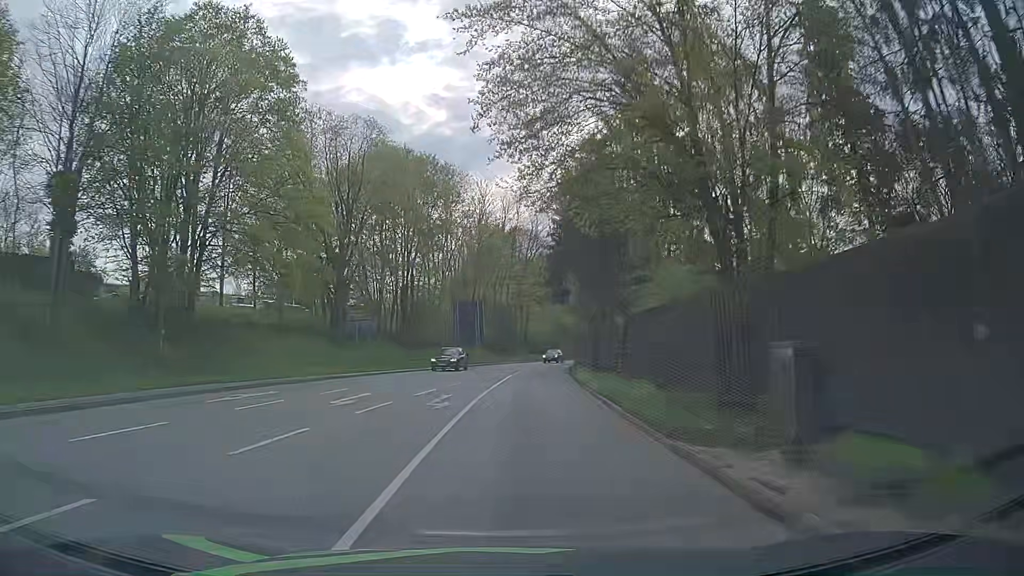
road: primary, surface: asphalt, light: Day
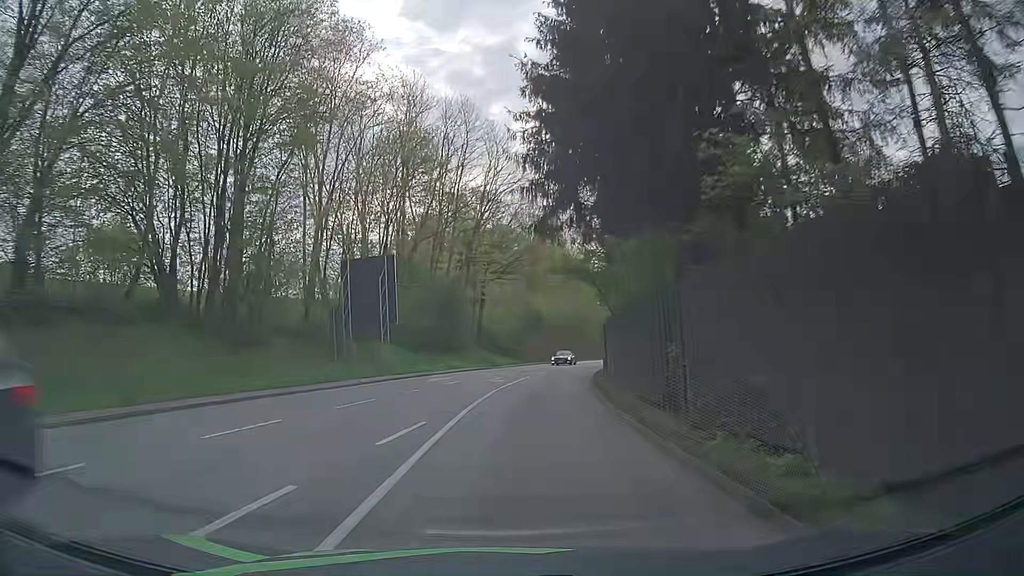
(+1.2, +34.4) m; +3°
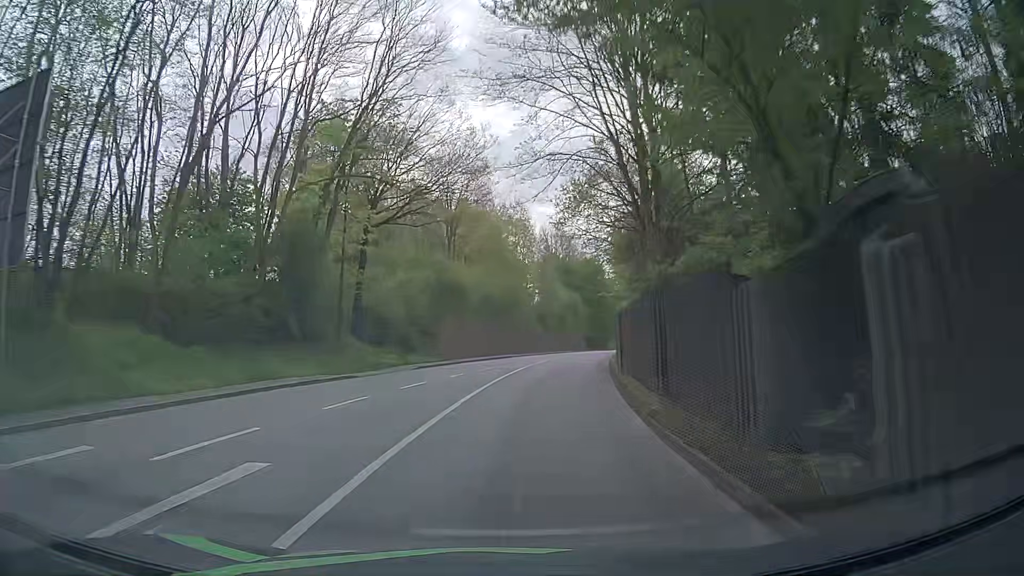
(+1.2, +26.6) m; +7°
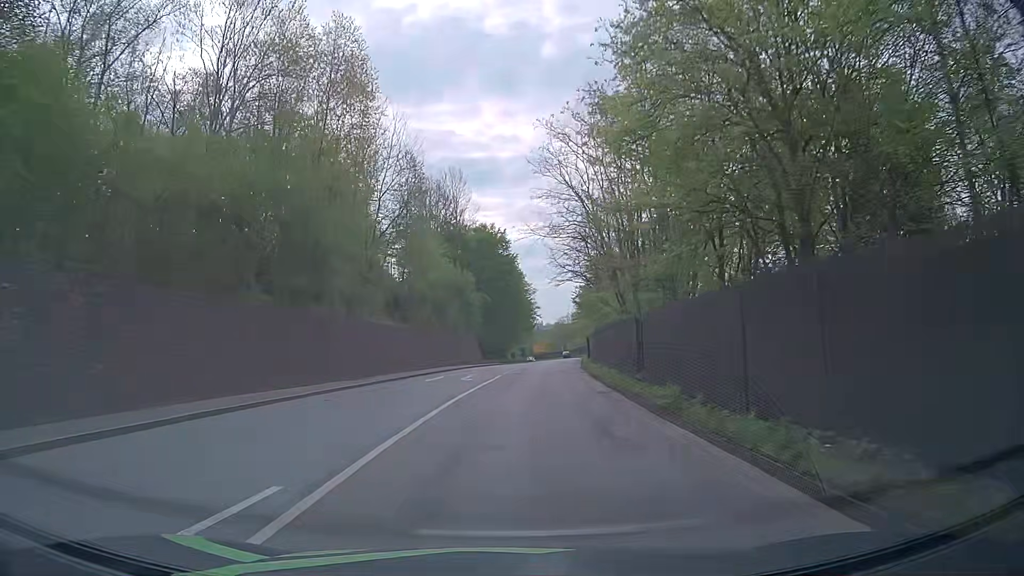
(+3.4, +45.1) m; +10°
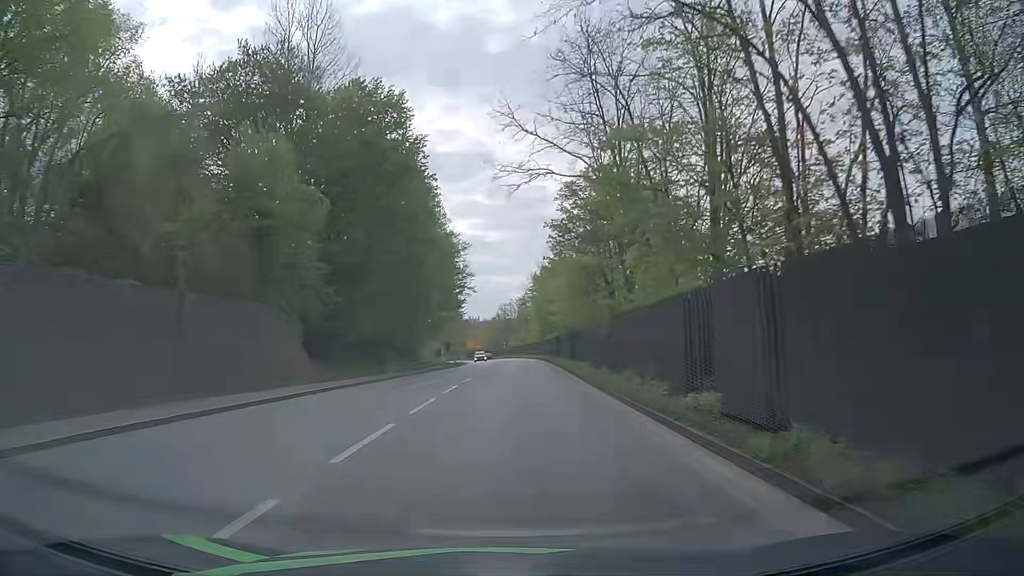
(+2.0, +45.8) m; +4°
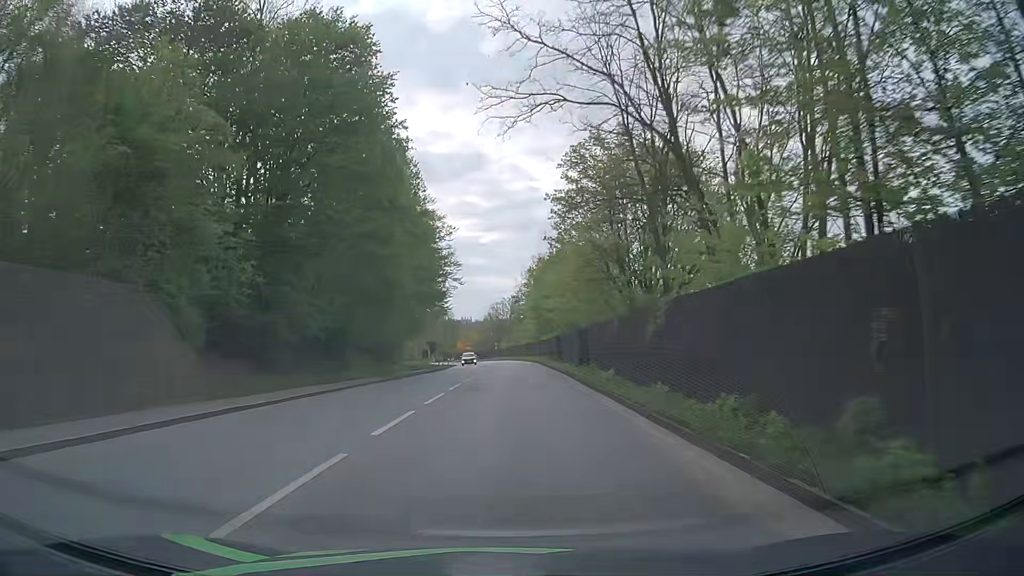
(+0.1, +9.2) m; +1°
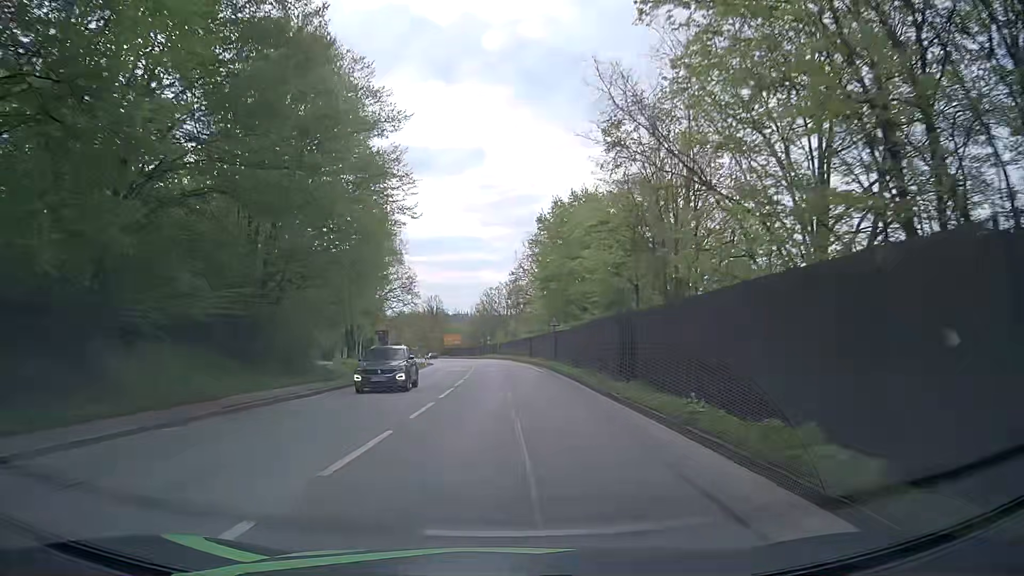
(+0.1, +27.6) m; 0°
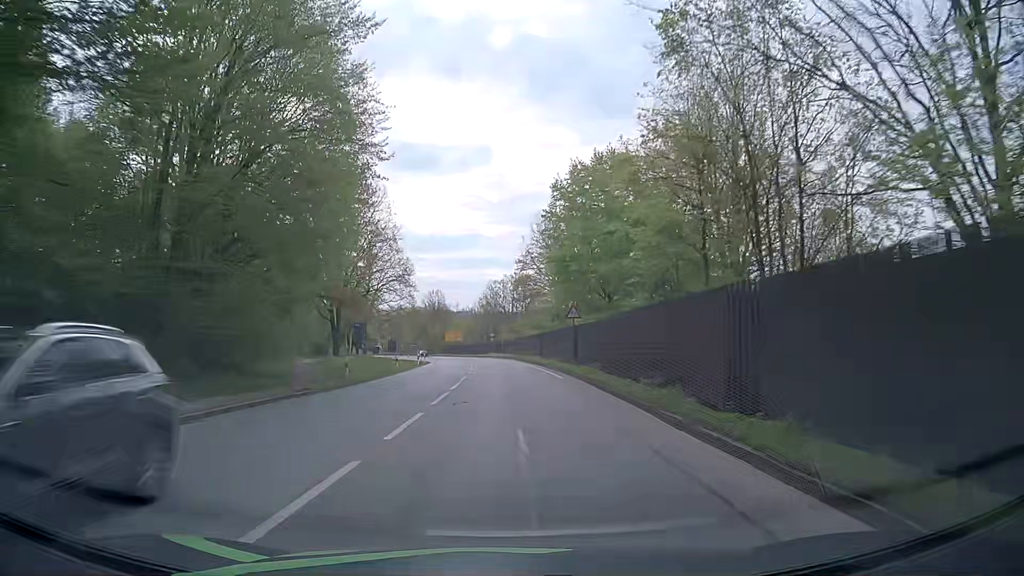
(0.0, +9.2) m; 0°
(0, +10) (0, +20) (0, +30) (0, +40) (-1, +50) (-1, +60) (-2, +70) (-3, +80) (-4, +90) (-5, +100) m
